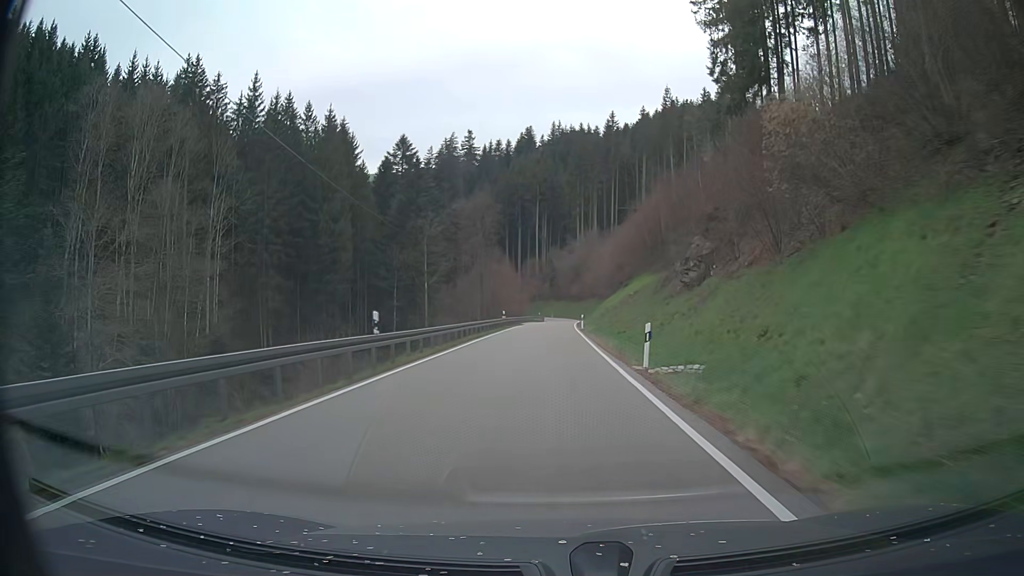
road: tertiary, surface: asphalt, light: Day
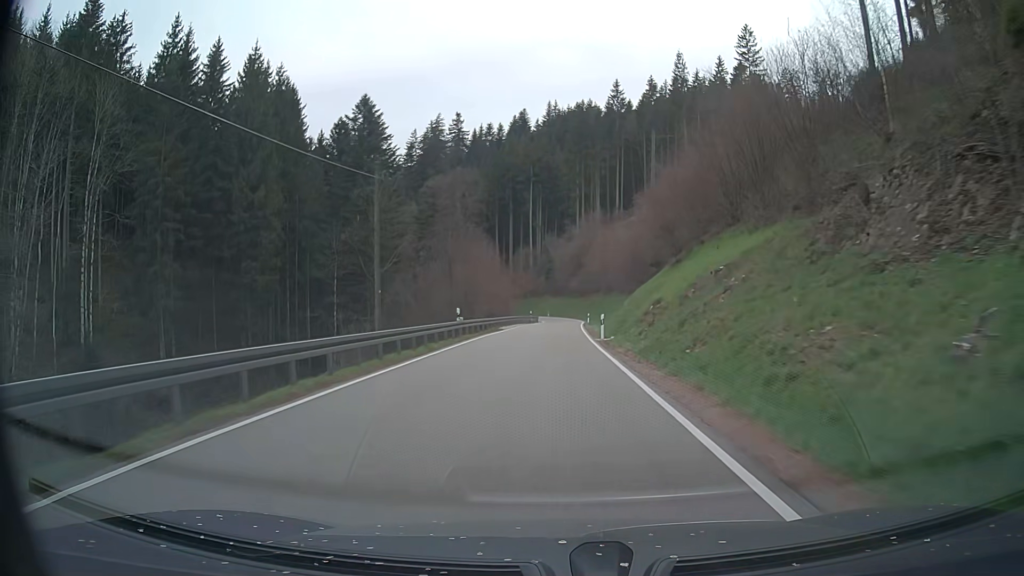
(+0.1, +25.2) m; 0°
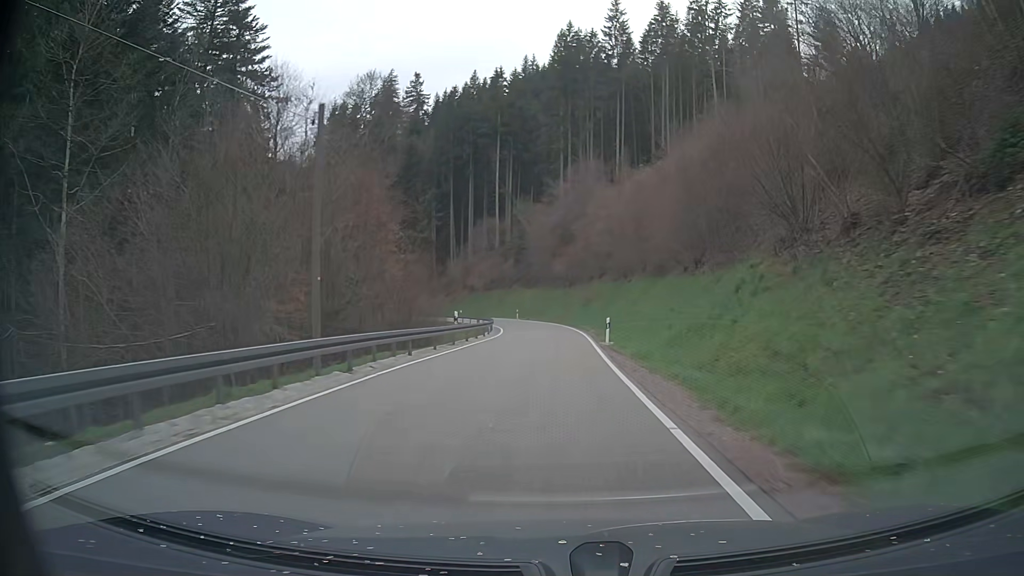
(+1.0, +46.6) m; +2°
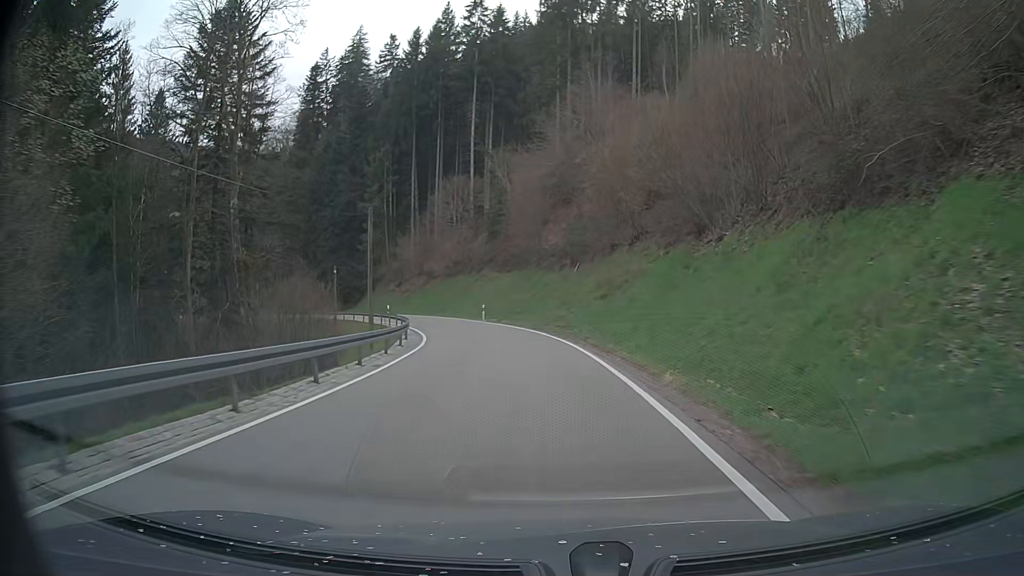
(+0.4, +31.2) m; +1°
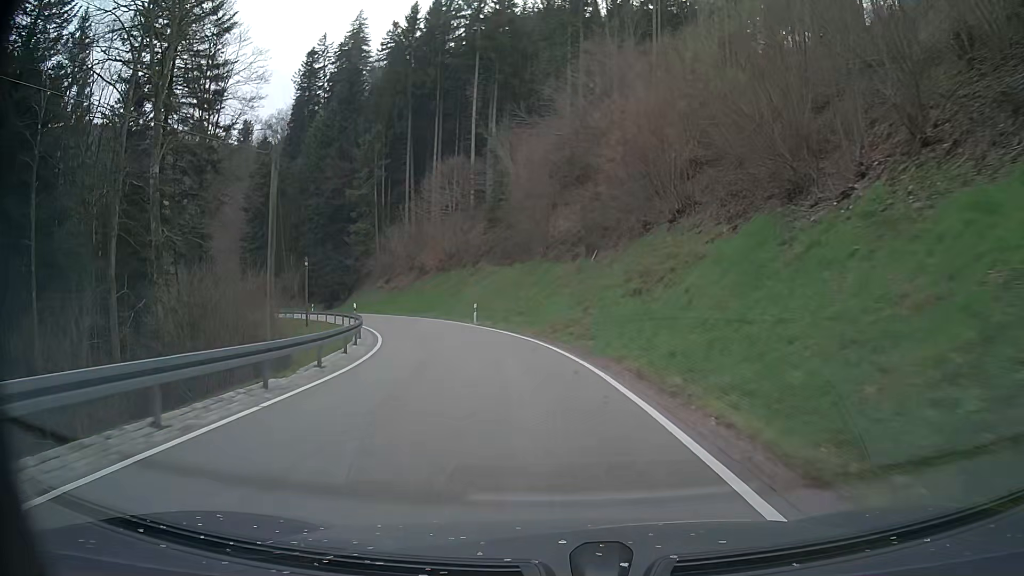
(0.0, +9.7) m; 0°
(0, +10) (-1, +20) (-3, +30) (-6, +39) (-10, +48) (-15, +57) (-20, +66) (-26, +74) (-33, +82) (-39, +89) m
